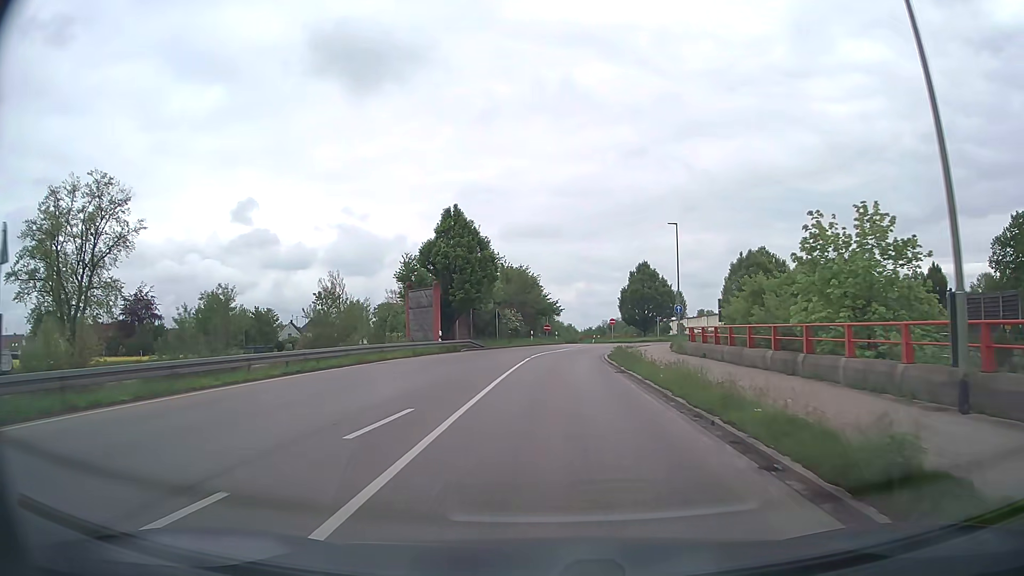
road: secondary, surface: asphalt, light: Day
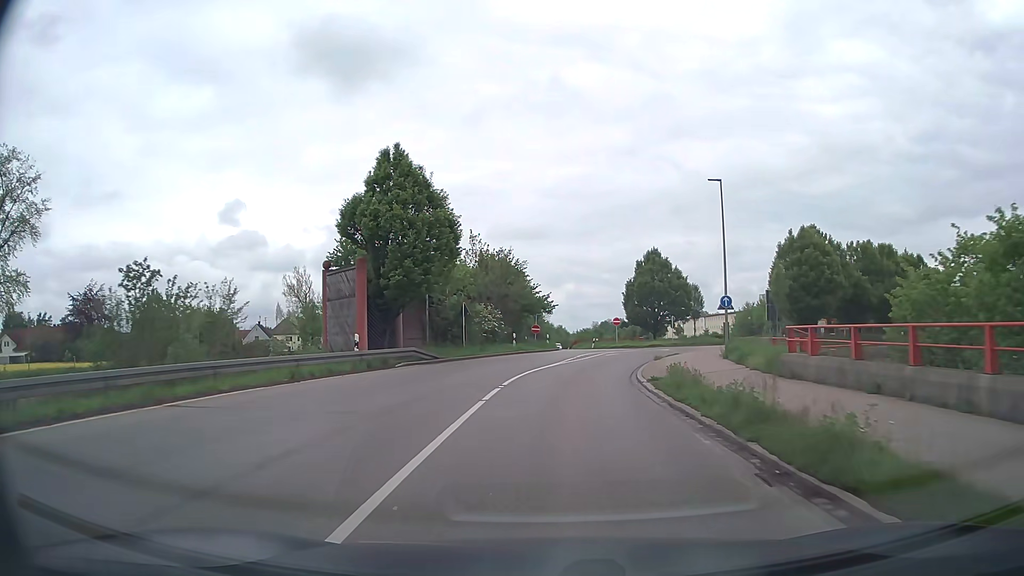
(+0.1, +15.1) m; +1°
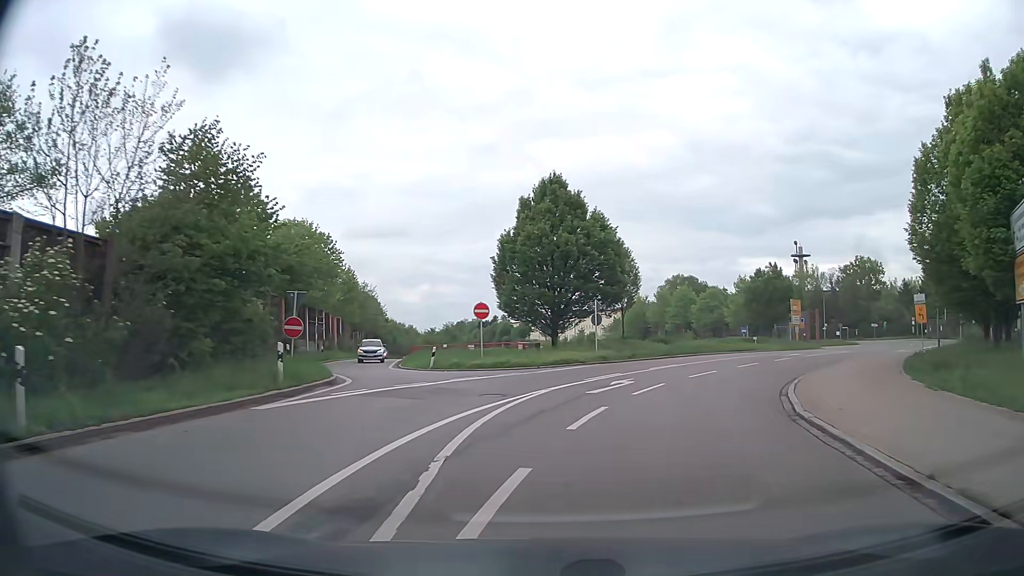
(+2.8, +33.0) m; +12°
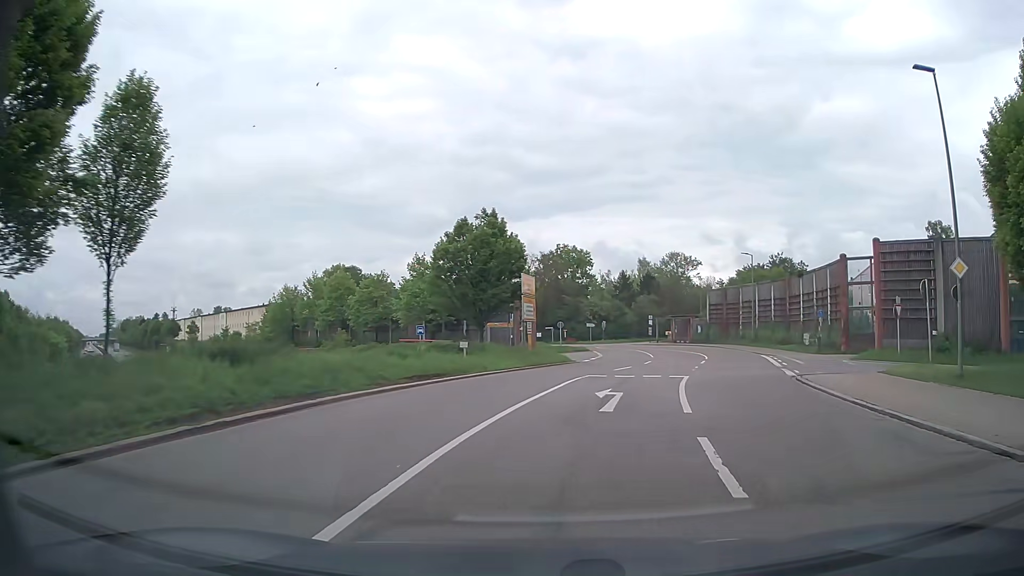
(+6.2, +26.8) m; +29°
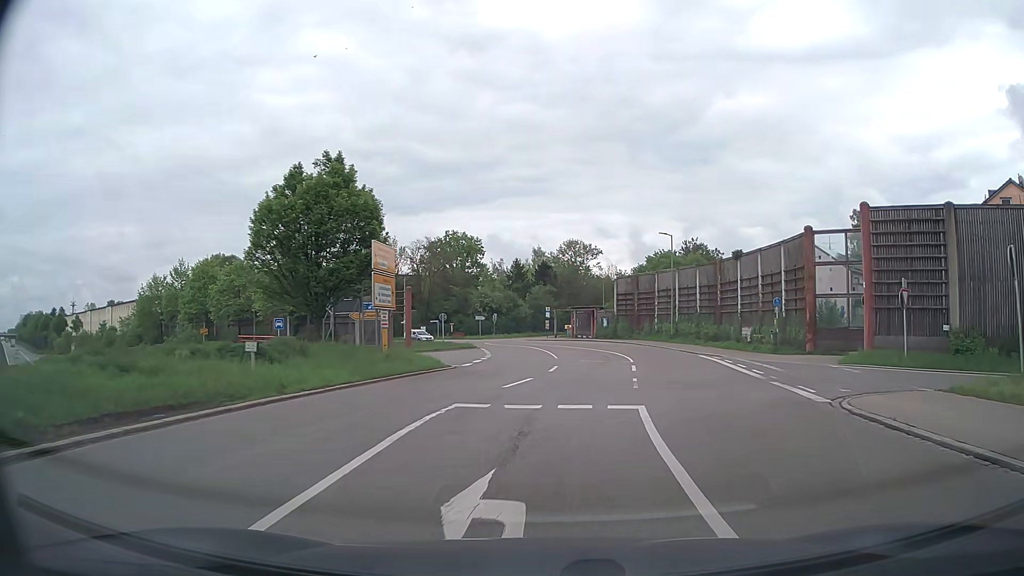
(+0.8, +10.2) m; +9°
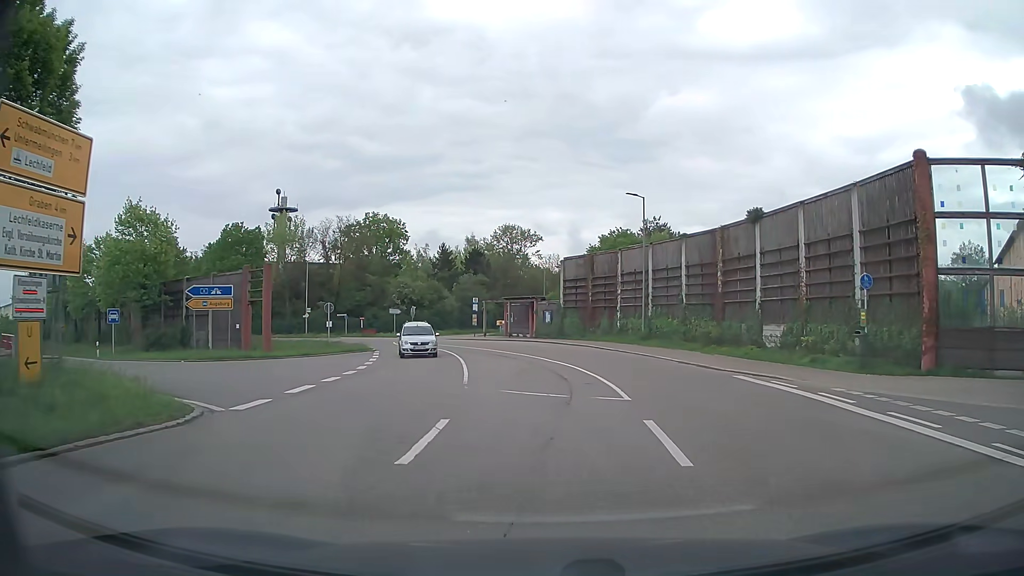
(+0.9, +15.0) m; +7°
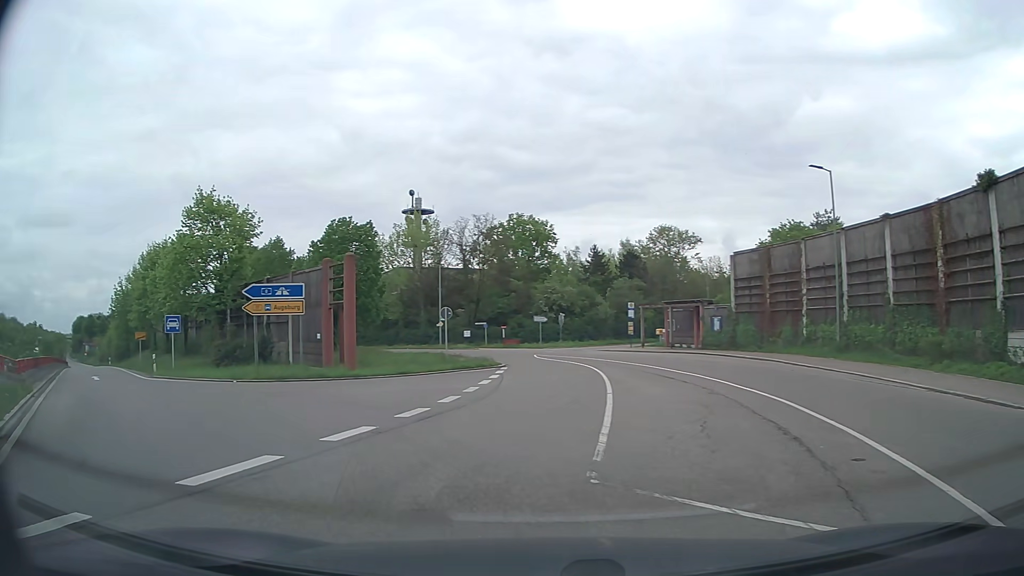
(-0.4, +8.6) m; -14°
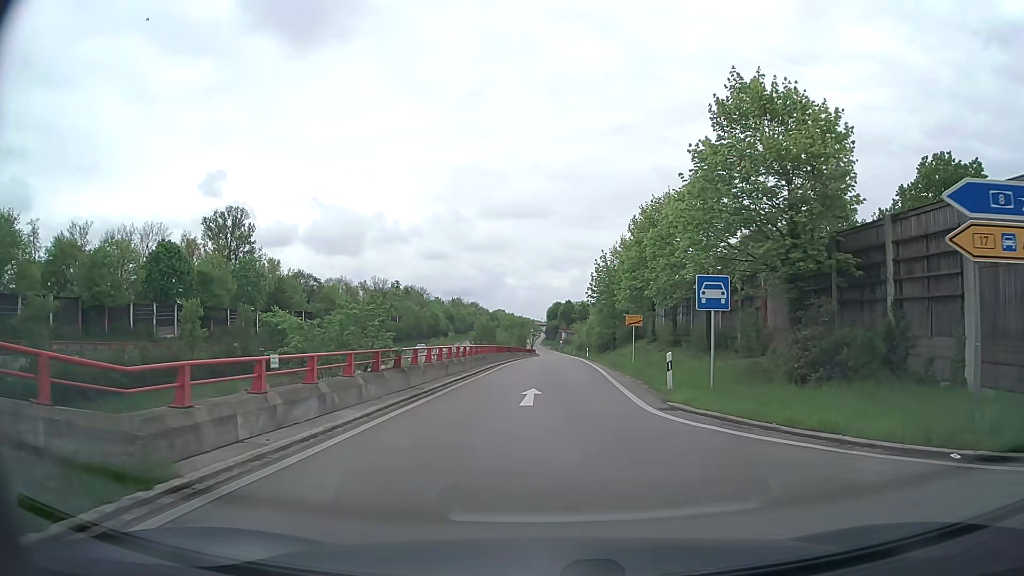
(-9.5, +15.5) m; -42°
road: trunk_link
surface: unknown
